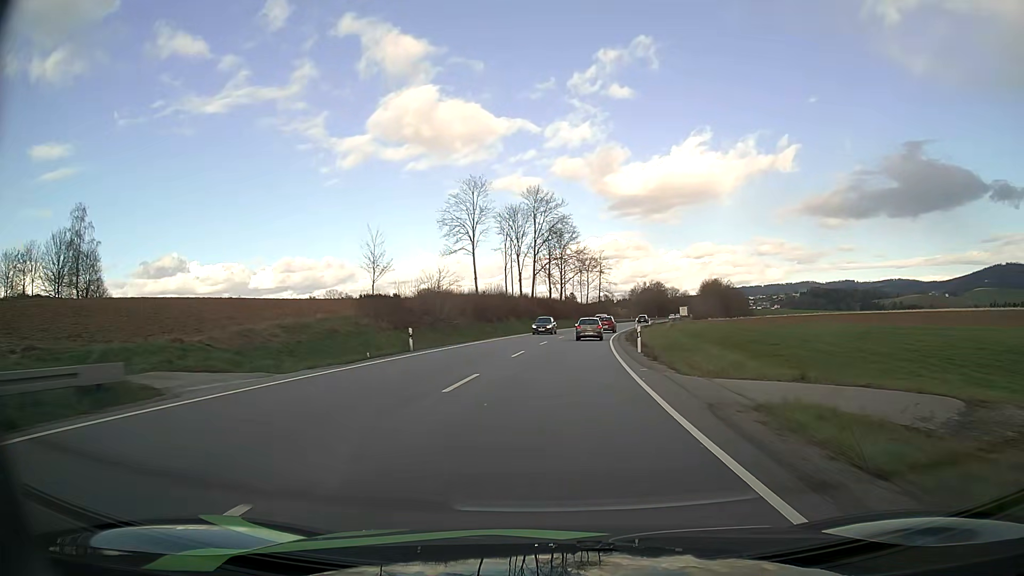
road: primary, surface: asphalt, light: Day
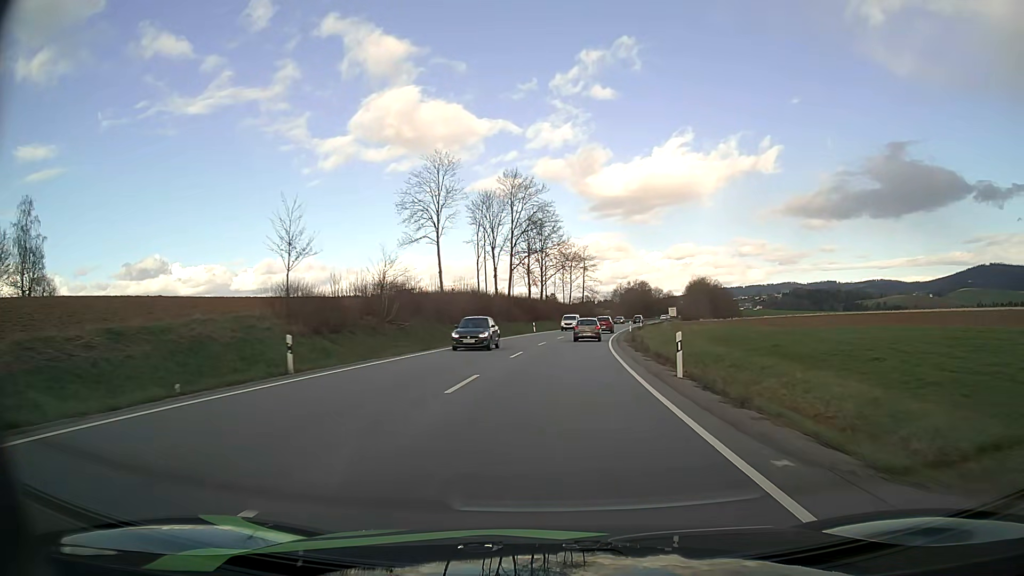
(+0.2, +12.2) m; +2°
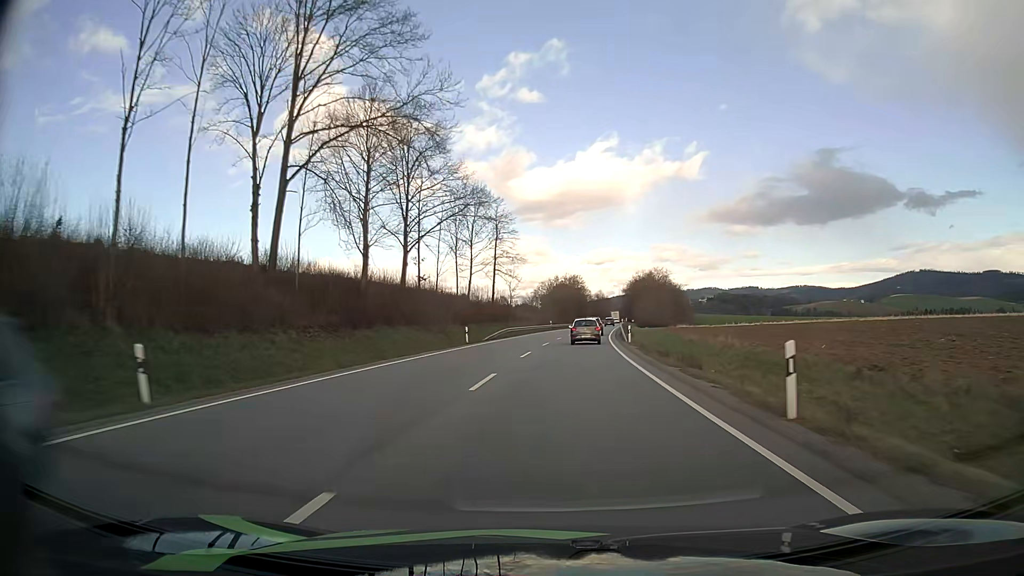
(+3.8, +59.4) m; +7°
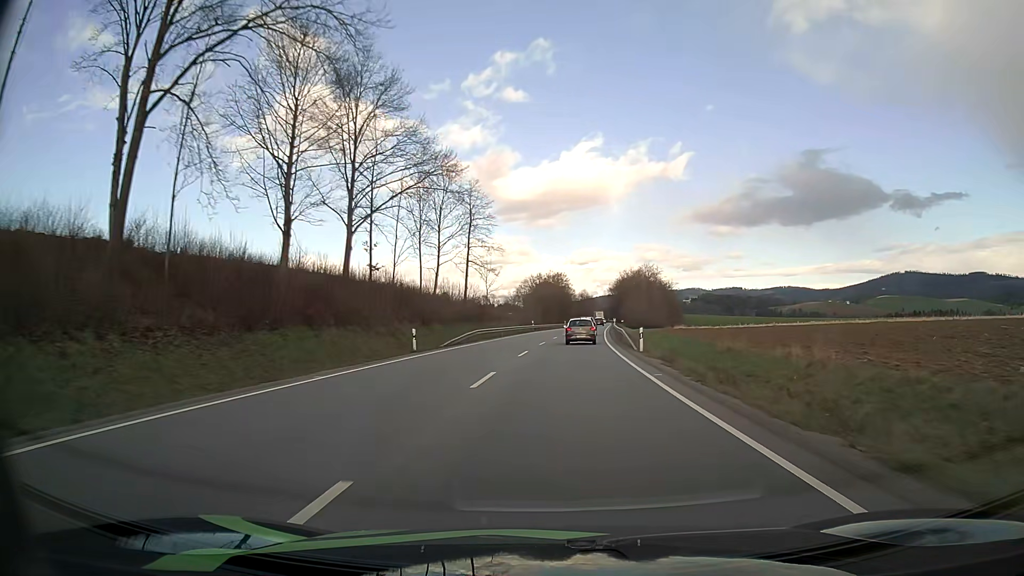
(+0.1, +11.6) m; +1°
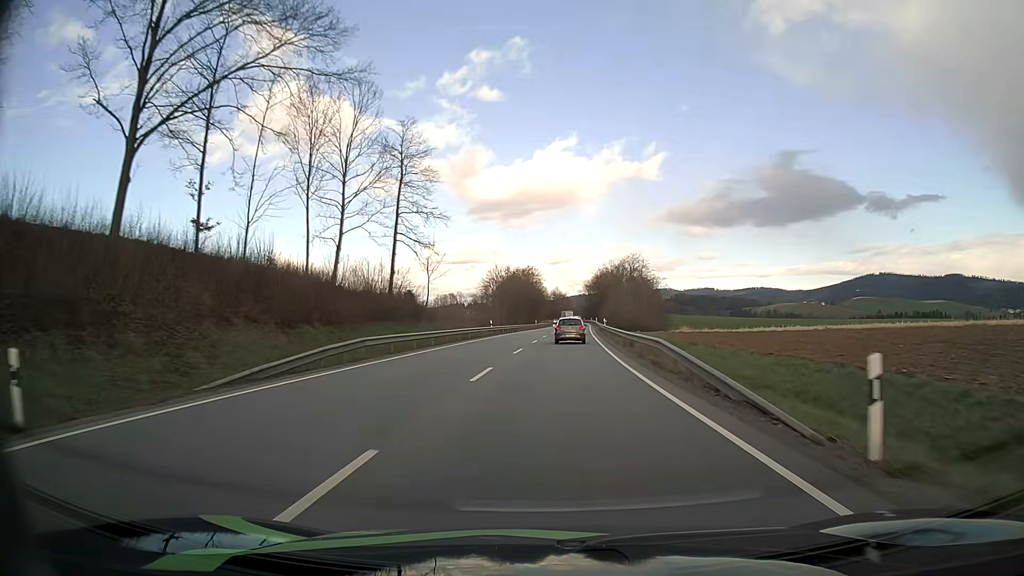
(+0.5, +22.7) m; +3°
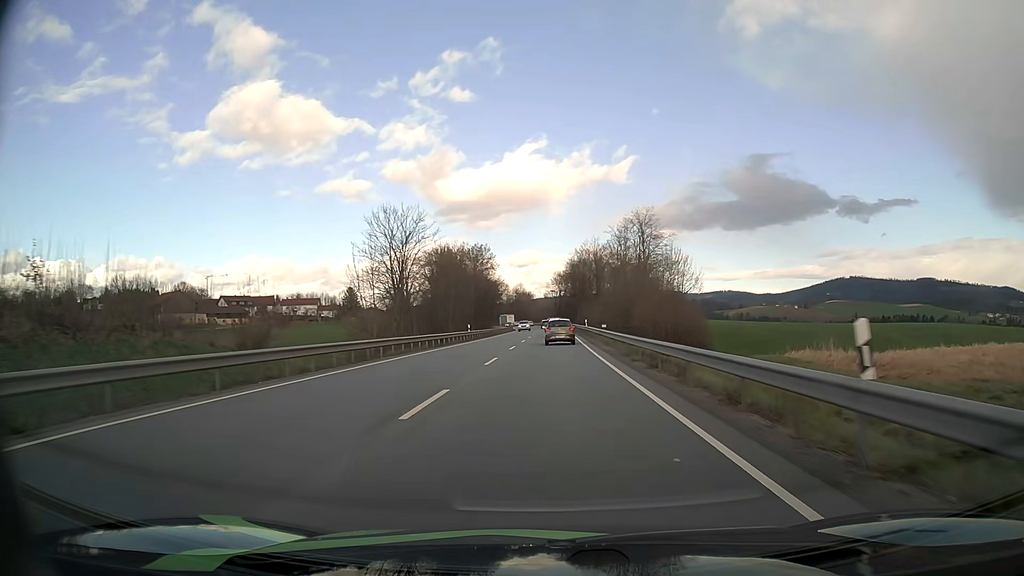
(+1.8, +53.7) m; +3°
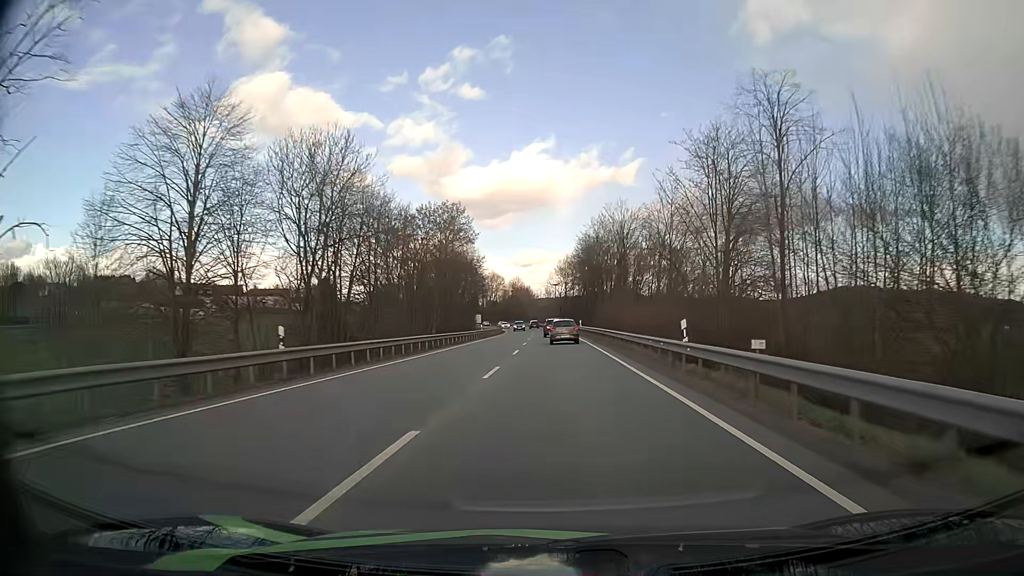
(-0.1, +41.3) m; 0°
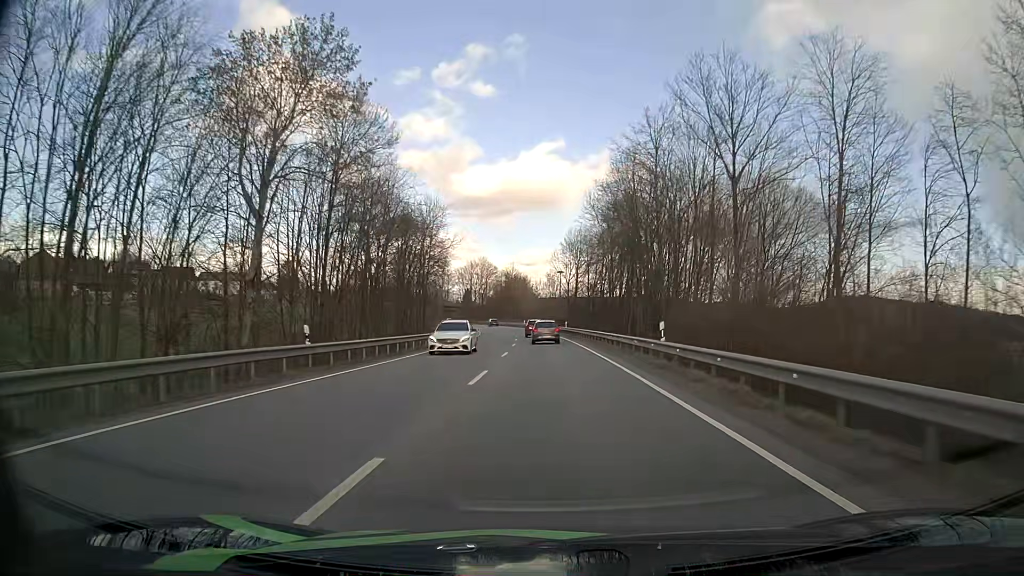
(+0.1, +49.9) m; 0°
(0, +10) (0, +20) (0, +30) (-1, +40) (-1, +50) (-1, +60) (-2, +70) (-2, +80) (-3, +90) (-4, +100) m
